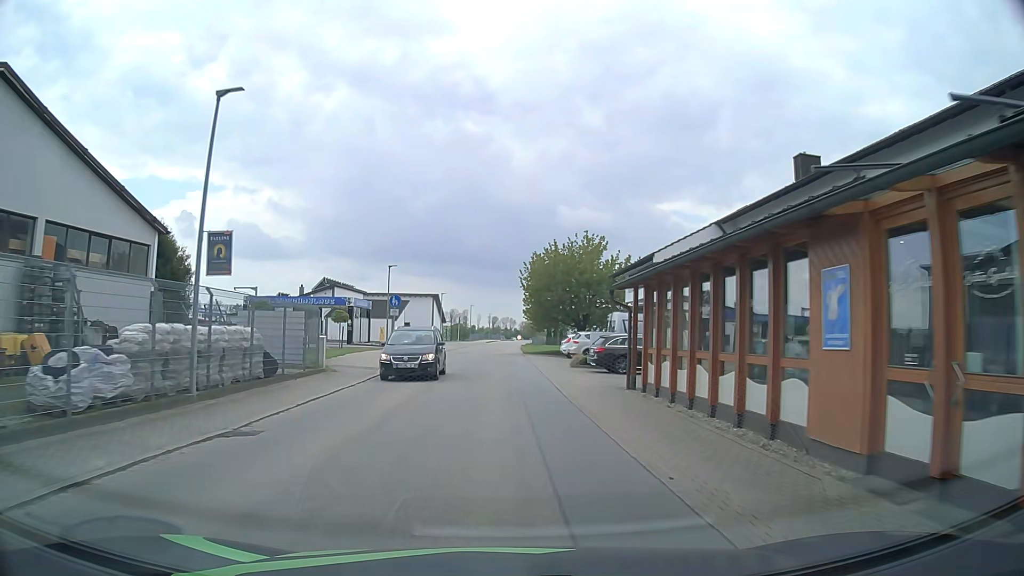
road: tertiary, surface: asphalt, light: Day
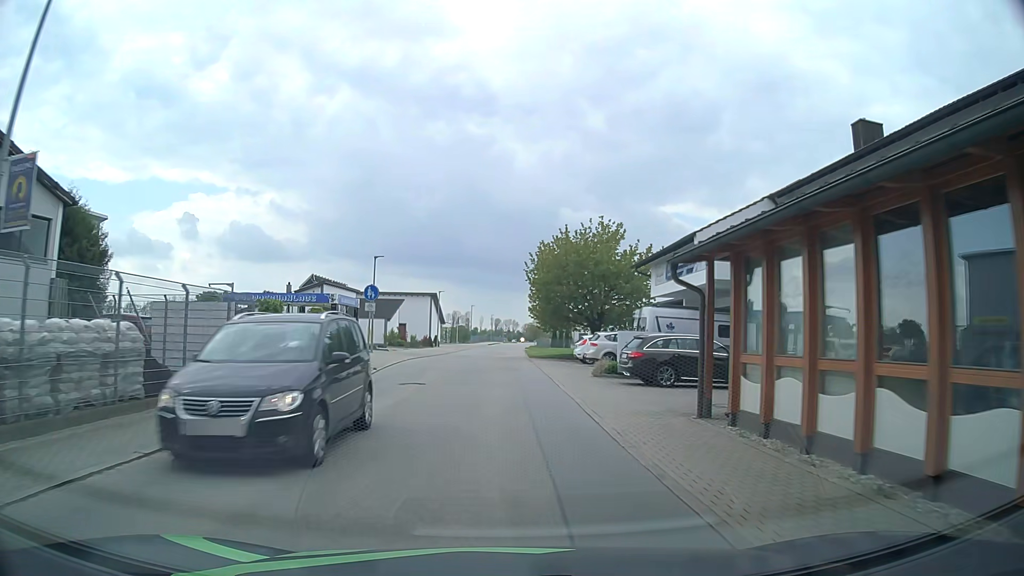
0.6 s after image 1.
(0.0, +6.3) m; 0°
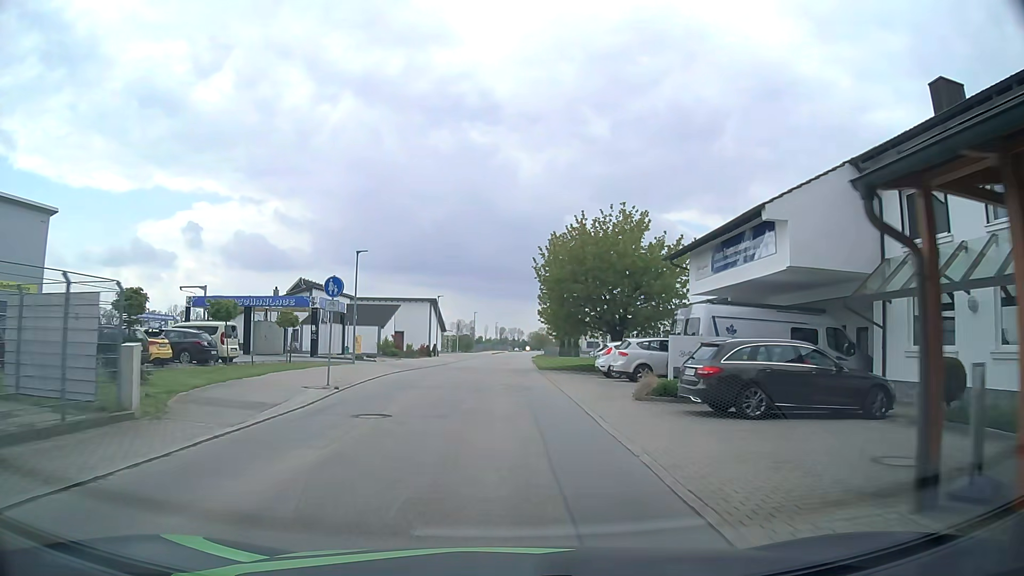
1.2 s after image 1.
(0.0, +6.3) m; 0°
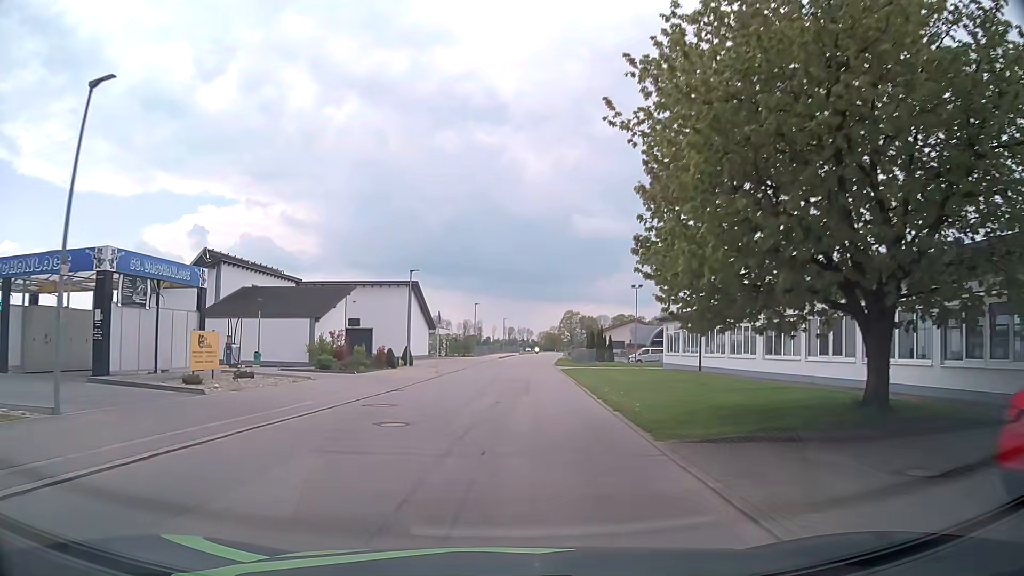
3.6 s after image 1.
(-0.3, +25.3) m; -1°
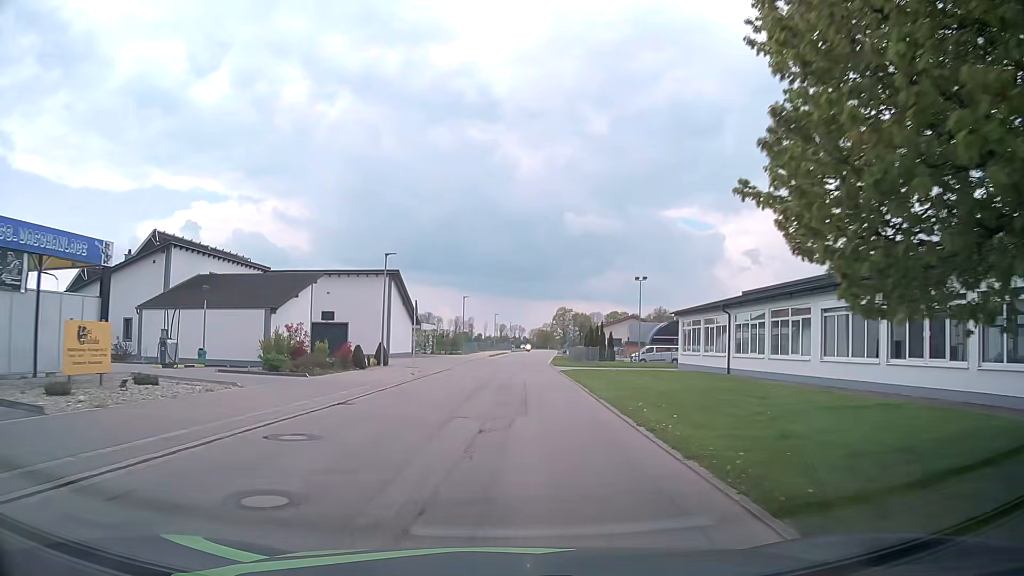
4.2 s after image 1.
(0.0, +6.4) m; +1°
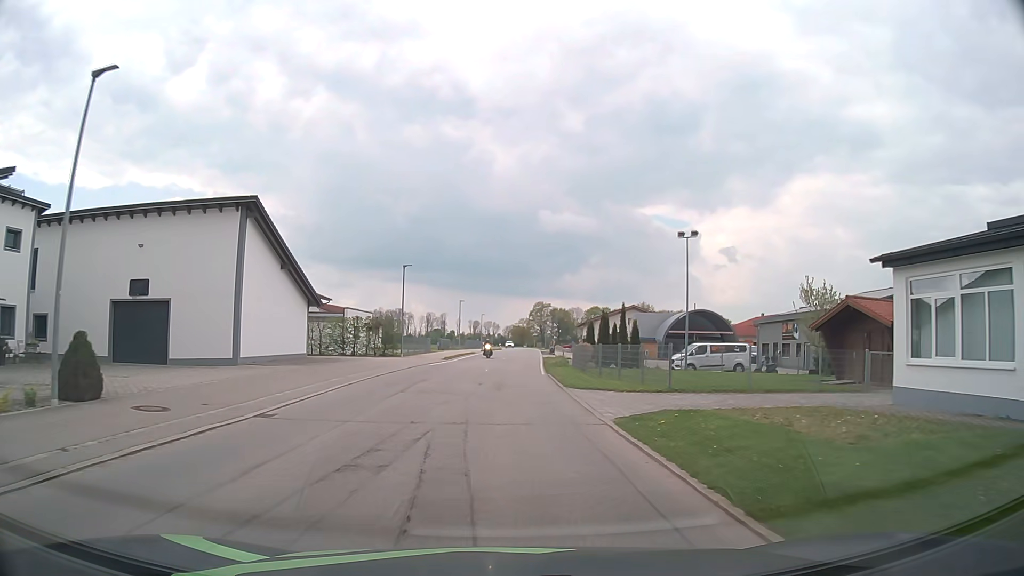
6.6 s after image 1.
(+0.6, +26.2) m; +2°
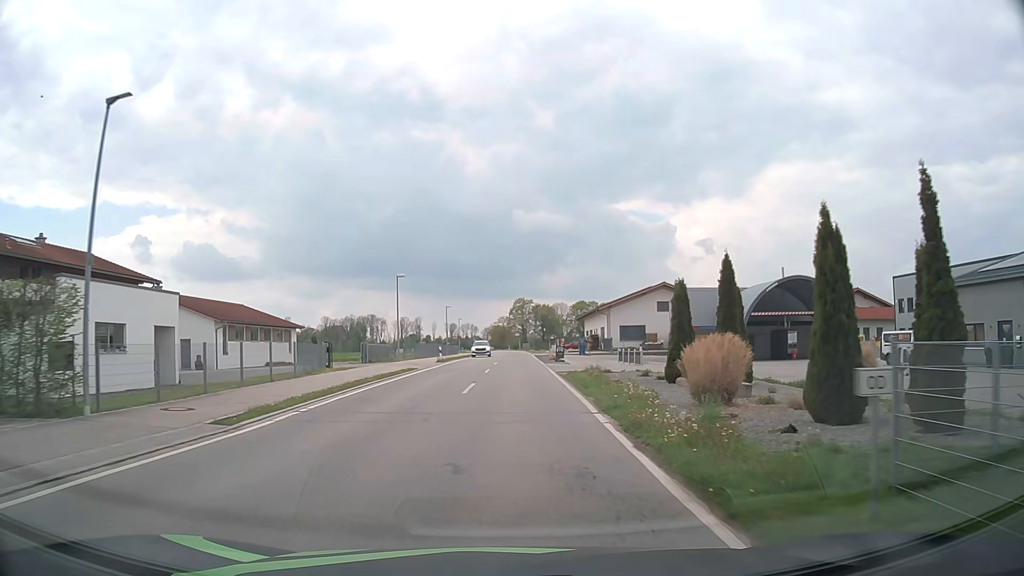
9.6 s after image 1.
(+0.5, +34.3) m; +2°
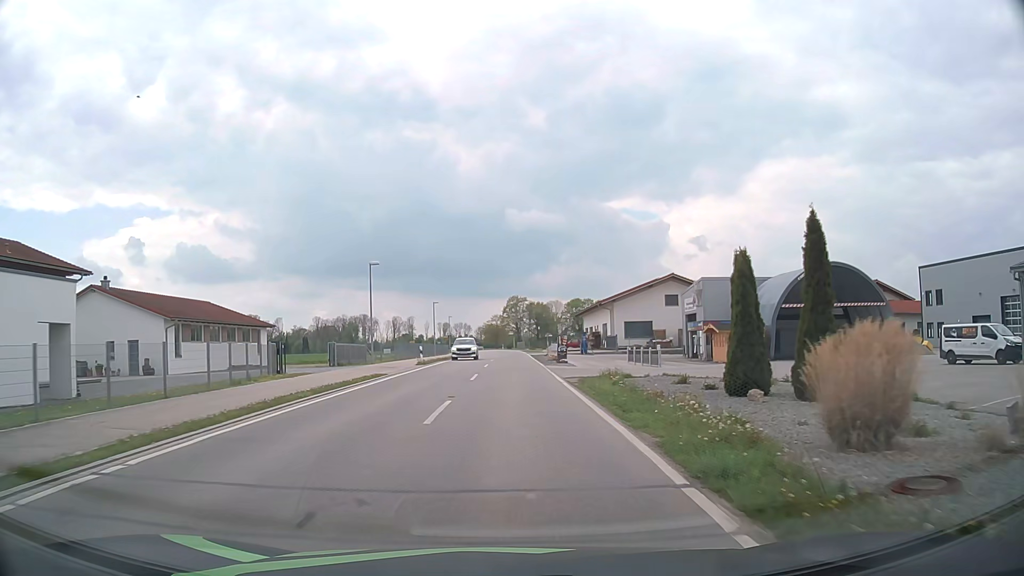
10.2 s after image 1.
(0.0, +7.0) m; +1°
(0, +10) (0, +20) (0, +30) (0, +40) (0, +50) (0, +60) (0, +70) (0, +80) (0, +90) (-1, +100) m
